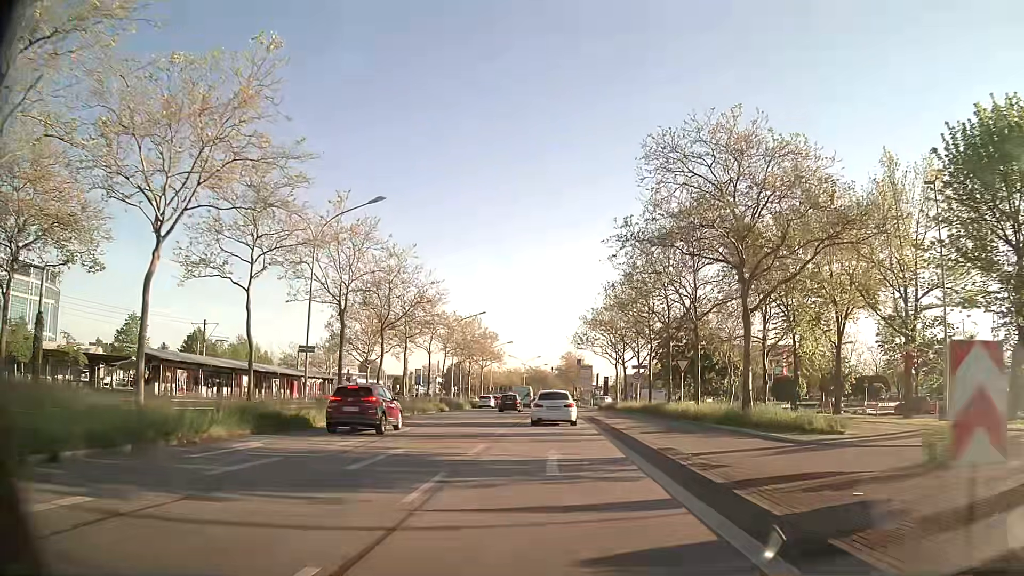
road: primary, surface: asphalt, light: Day
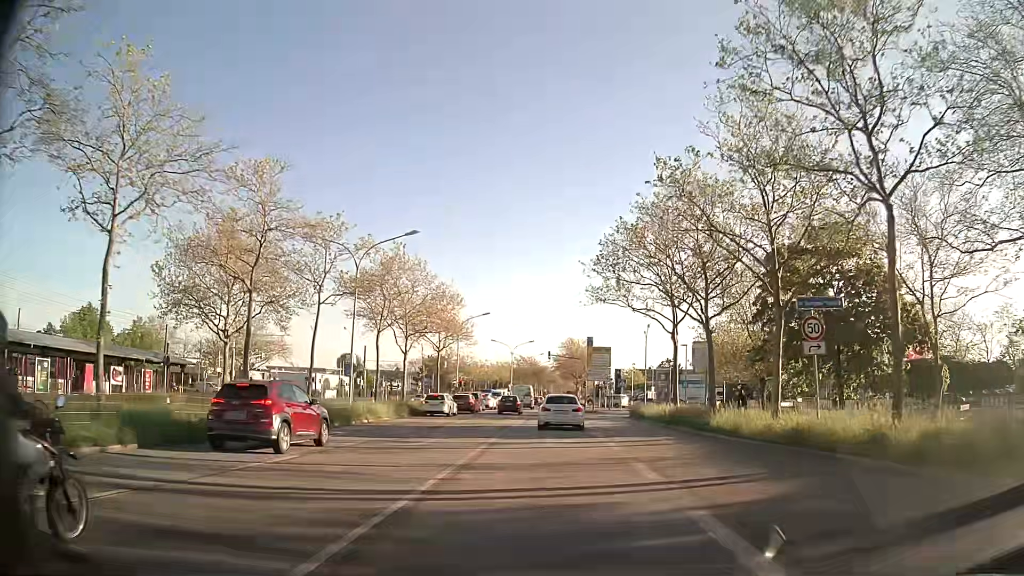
(-0.2, +35.0) m; 0°
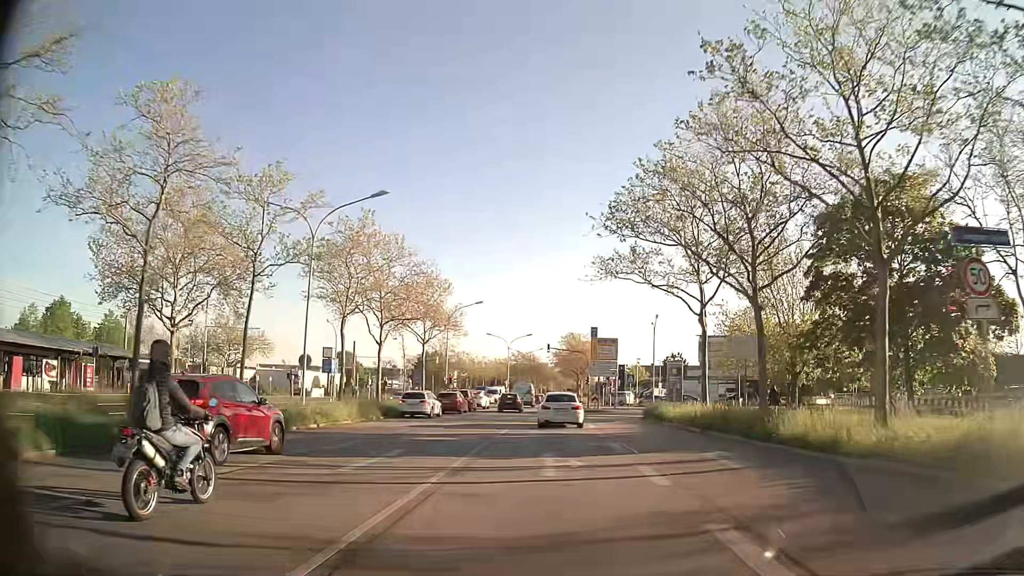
(0.0, +7.0) m; 0°
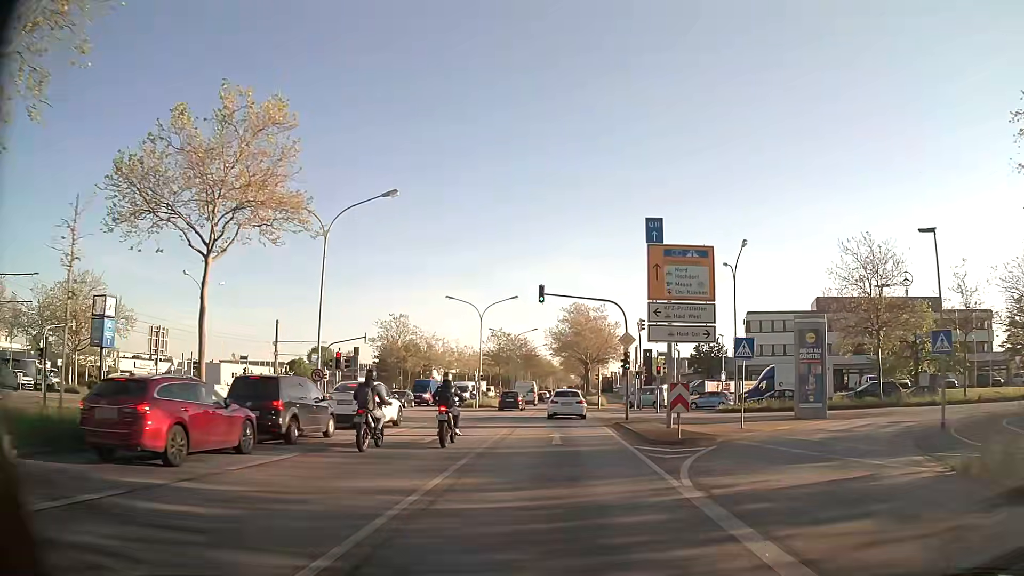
(0.0, +35.3) m; 0°
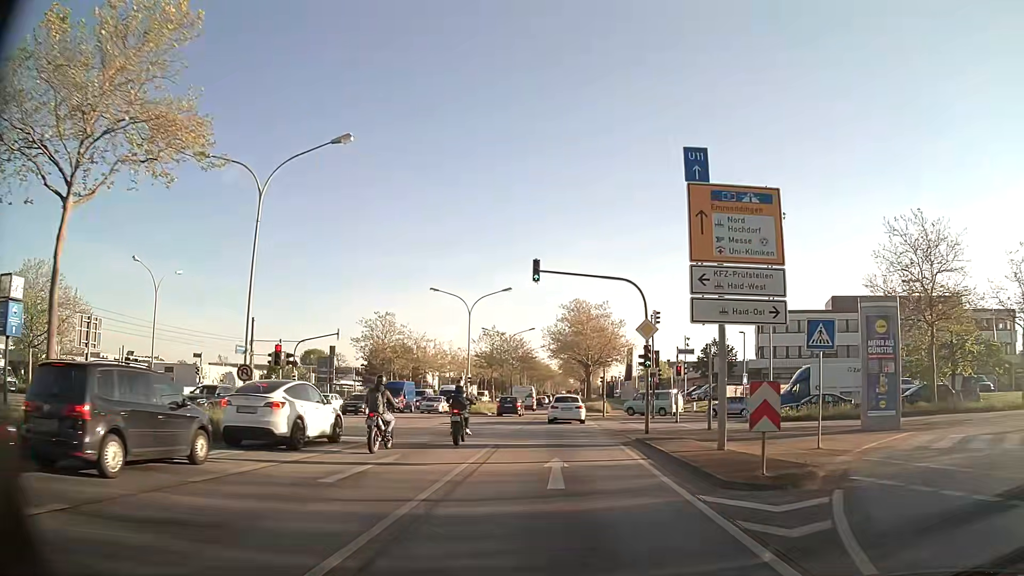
(0.0, +7.3) m; 0°
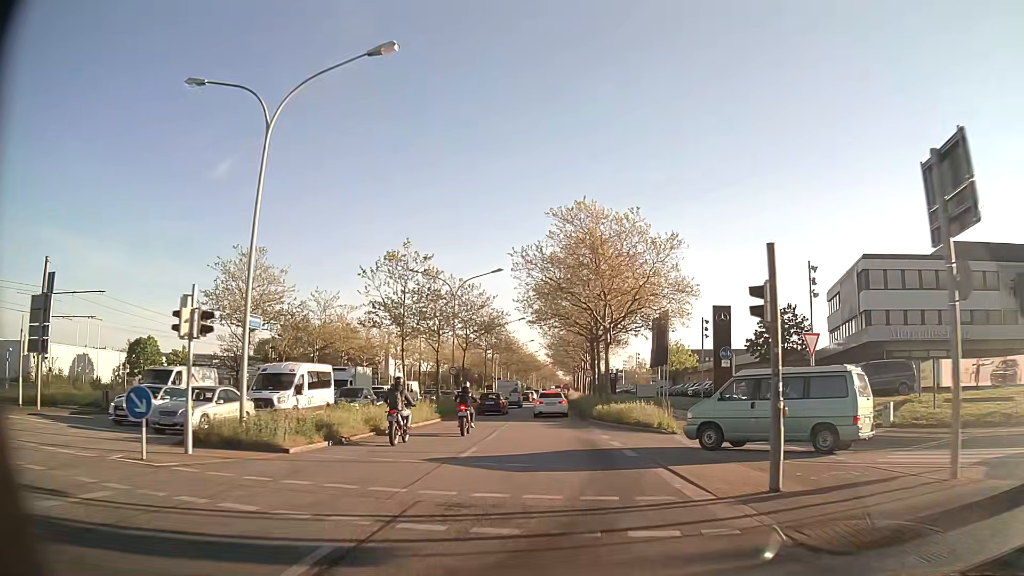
(+0.4, +37.5) m; +1°
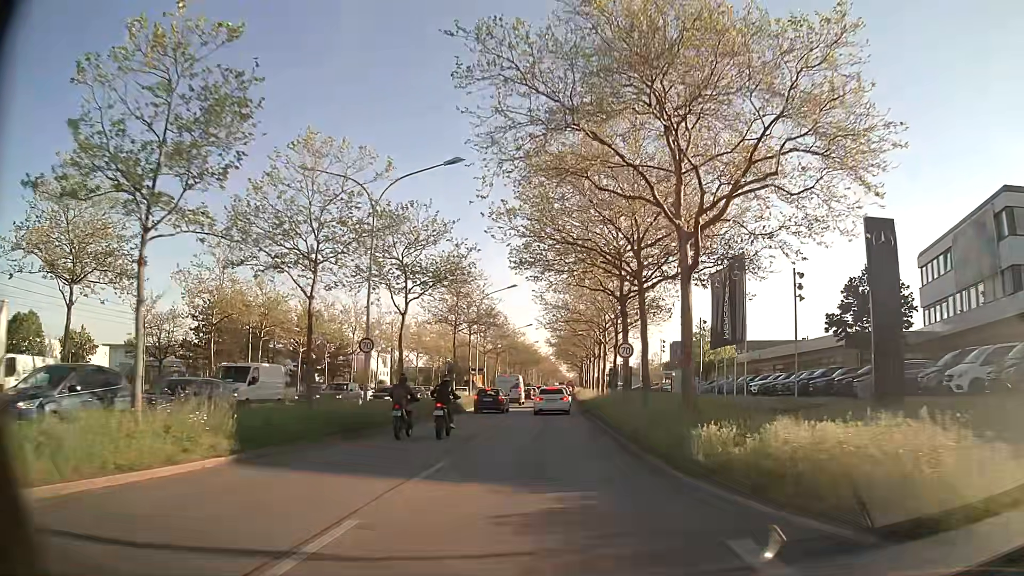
(0.0, +22.3) m; 0°
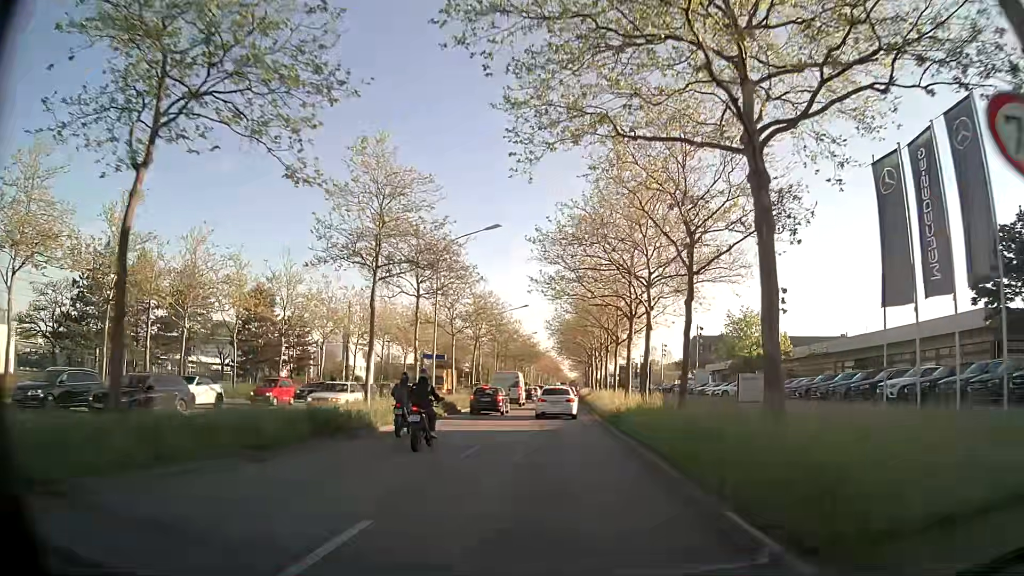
(-0.1, +20.8) m; 0°
